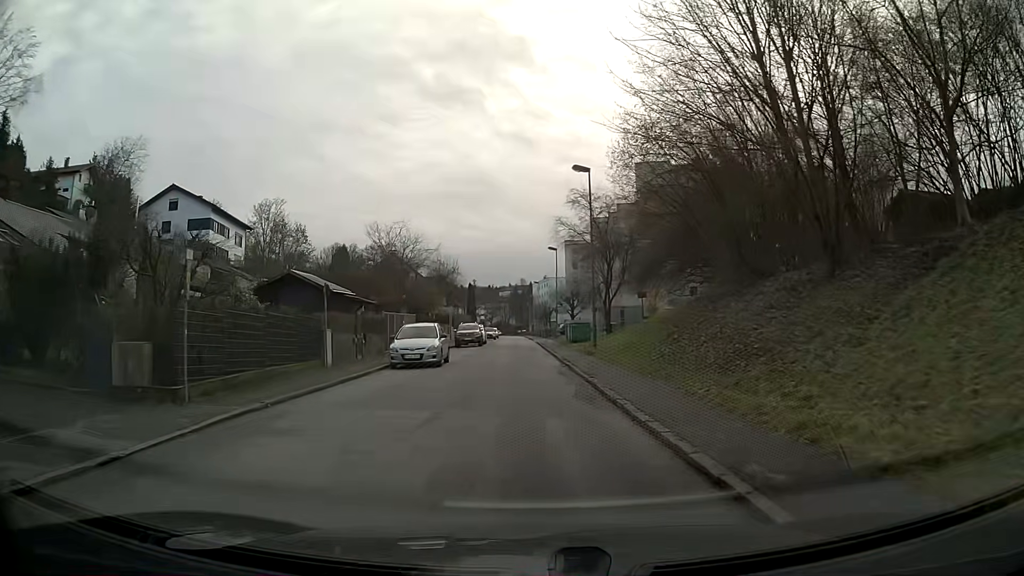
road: residential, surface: asphalt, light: Day
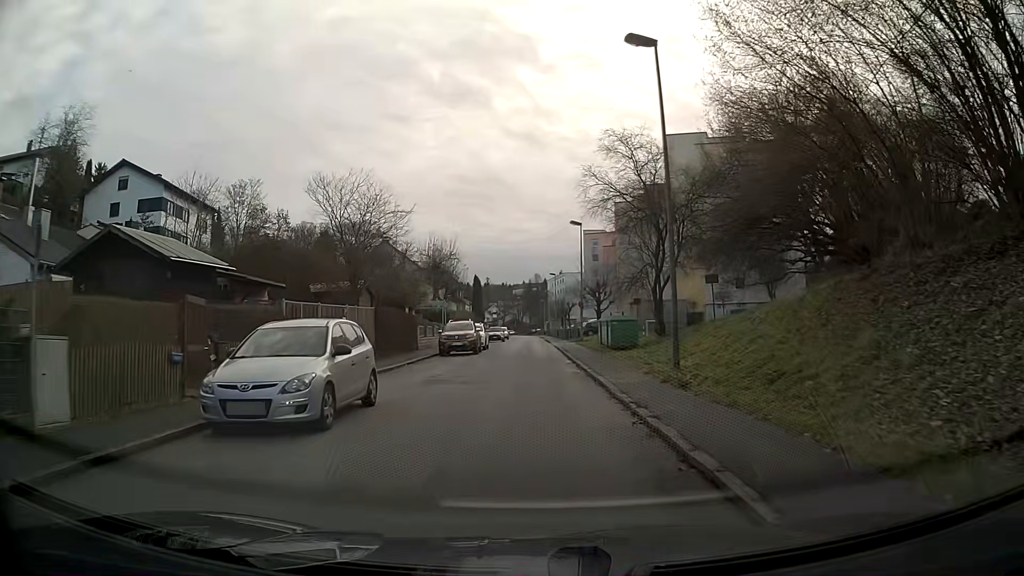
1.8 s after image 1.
(-0.1, +14.0) m; -1°
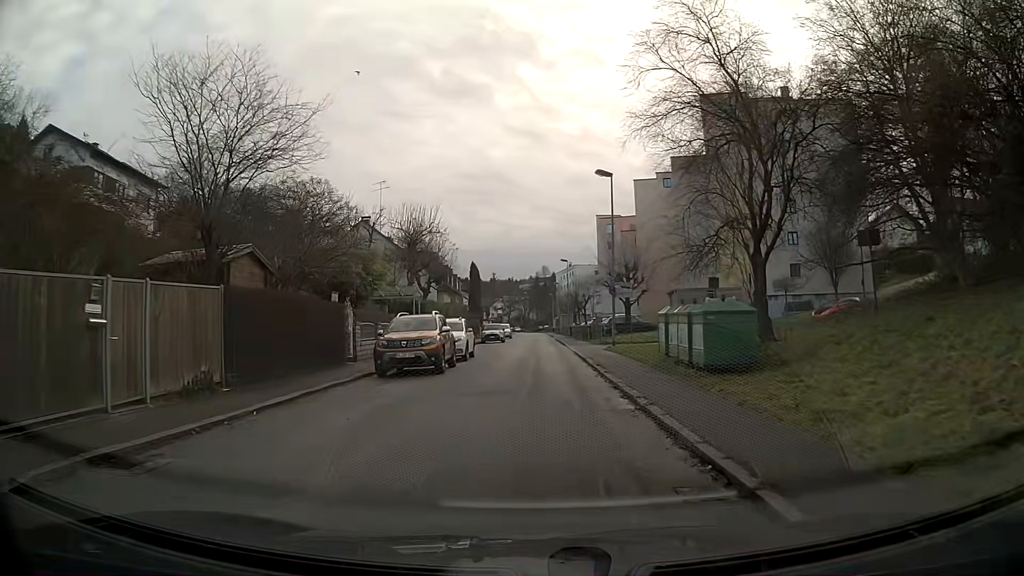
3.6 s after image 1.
(-0.1, +14.0) m; 0°
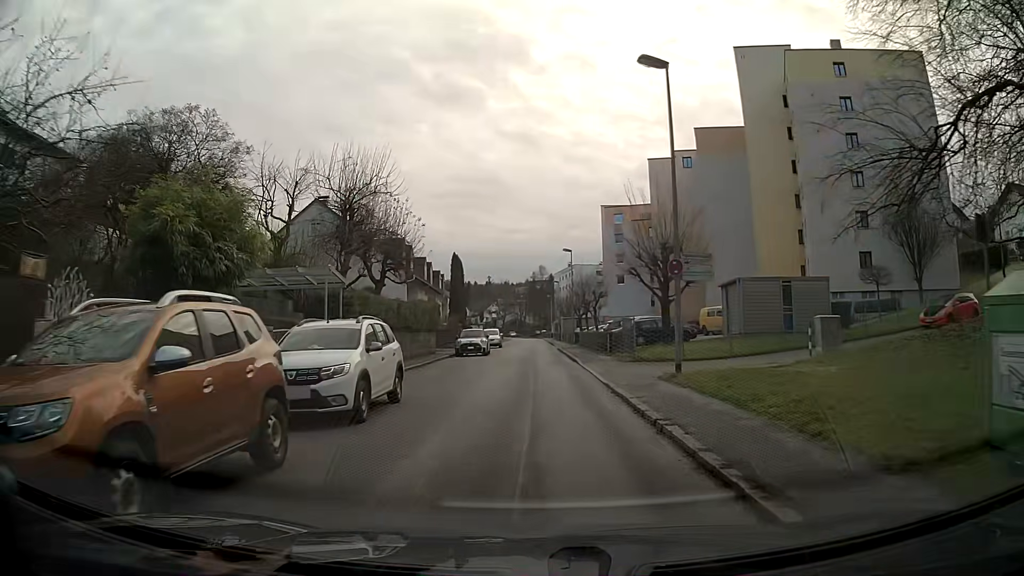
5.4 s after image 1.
(0.0, +14.1) m; 0°
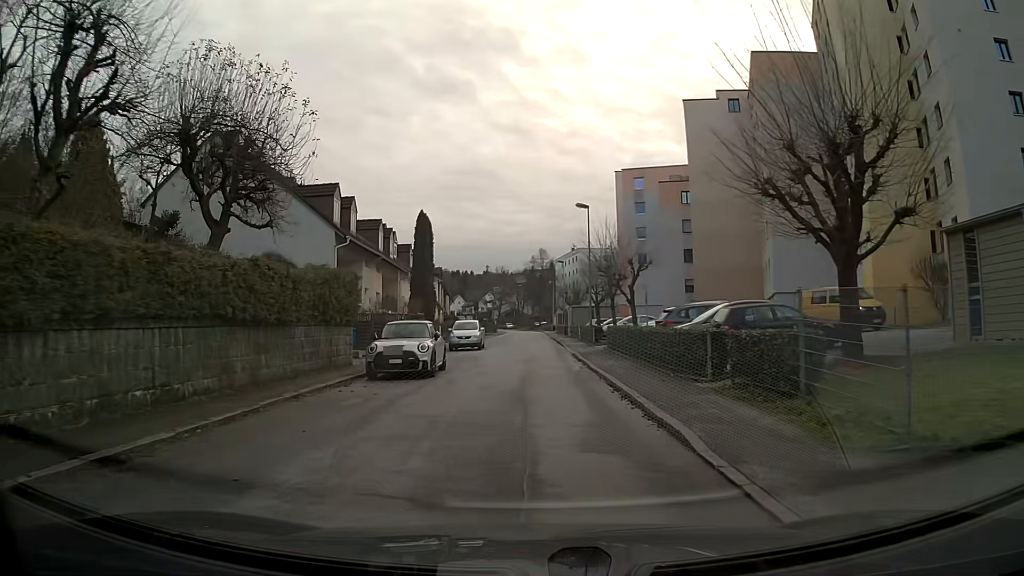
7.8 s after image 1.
(0.0, +18.8) m; 0°
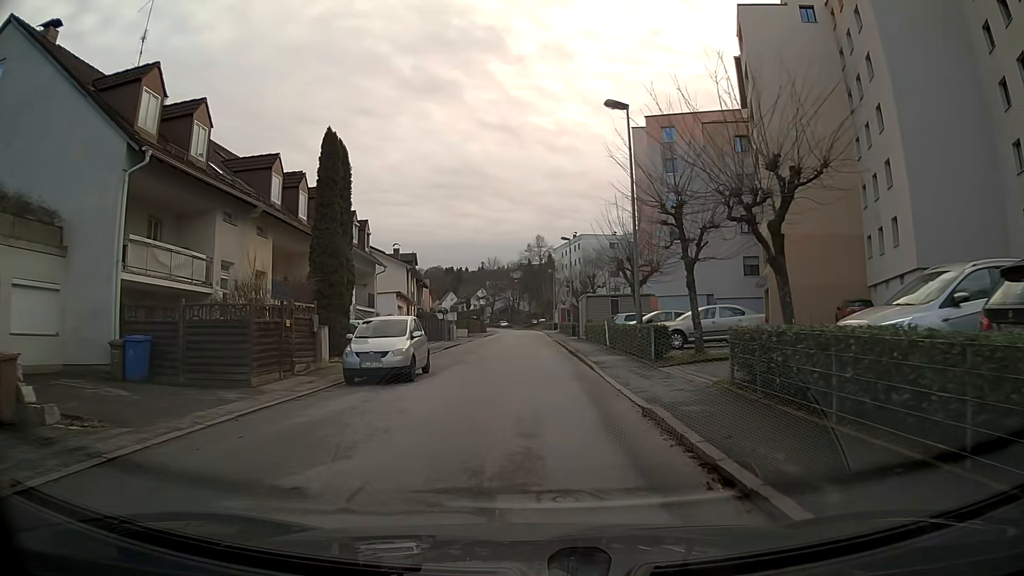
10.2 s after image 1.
(0.0, +18.8) m; 0°
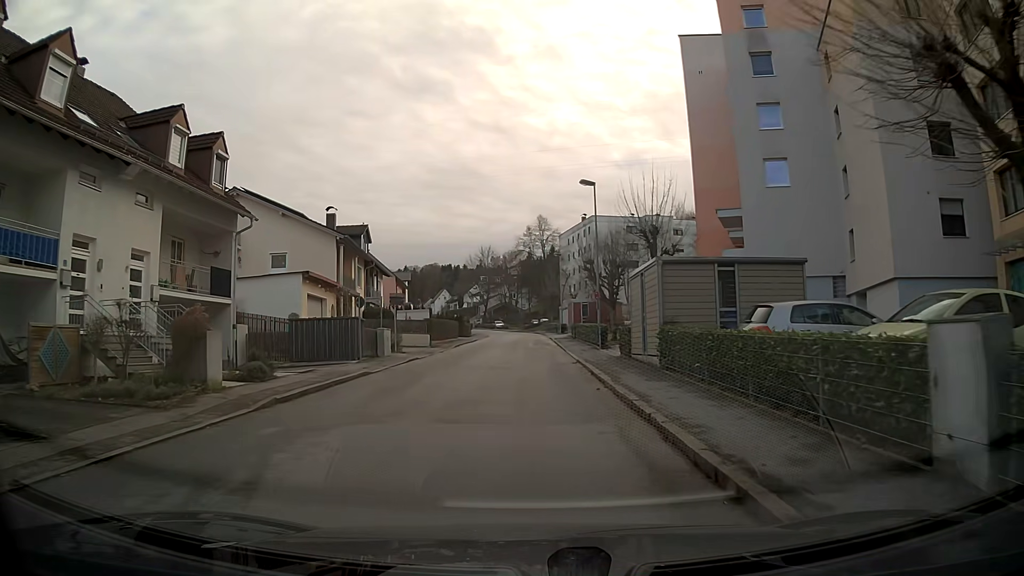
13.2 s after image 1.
(0.0, +23.4) m; 0°
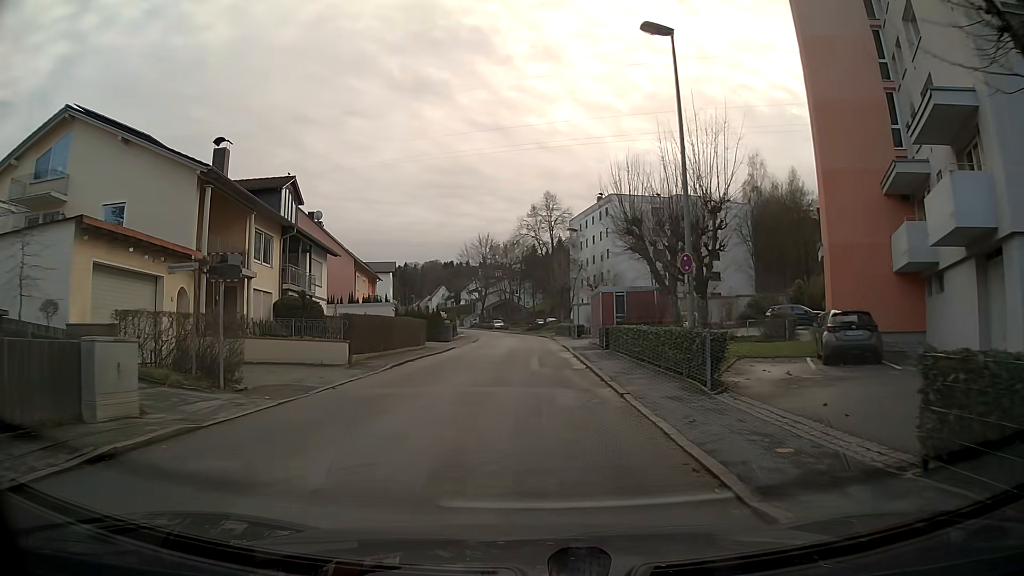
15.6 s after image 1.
(0.0, +18.7) m; 0°
(0, +10) (0, +20) (0, +30) (0, +40) (0, +50) (-1, +60) (-2, +70) (-3, +80) (-5, +90) (-8, +99) m
